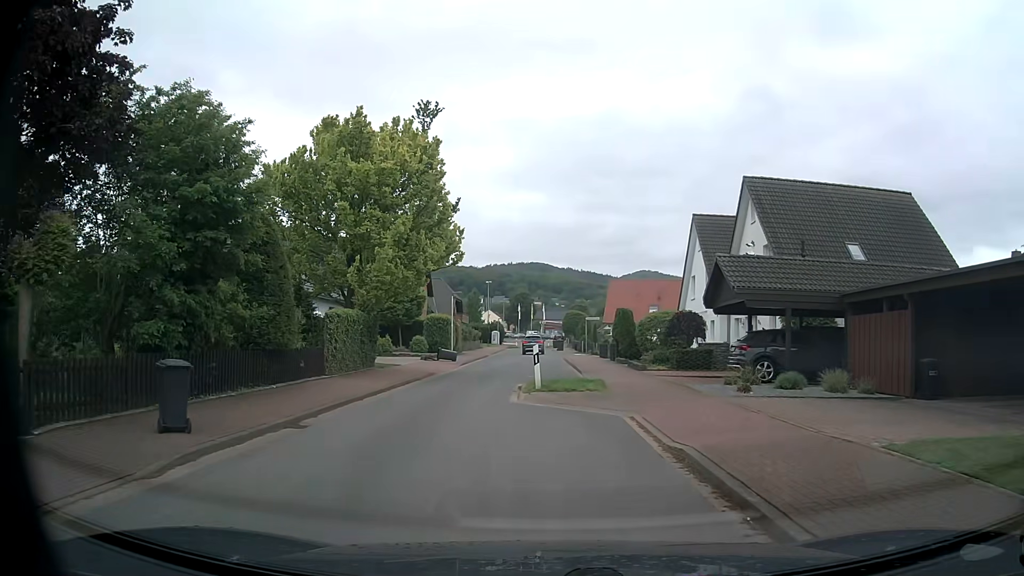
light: Day
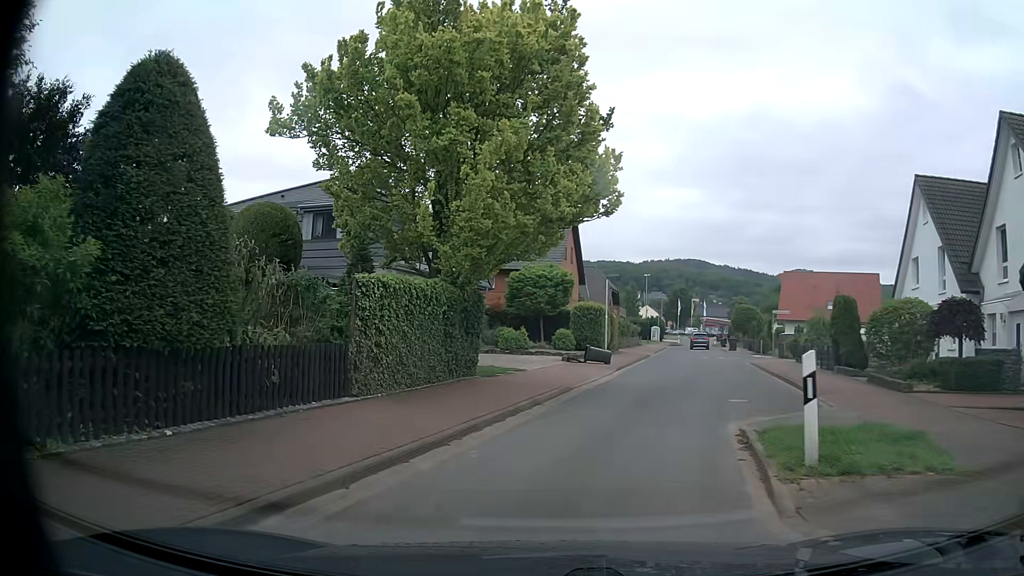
(-1.0, +9.9) m; -14°
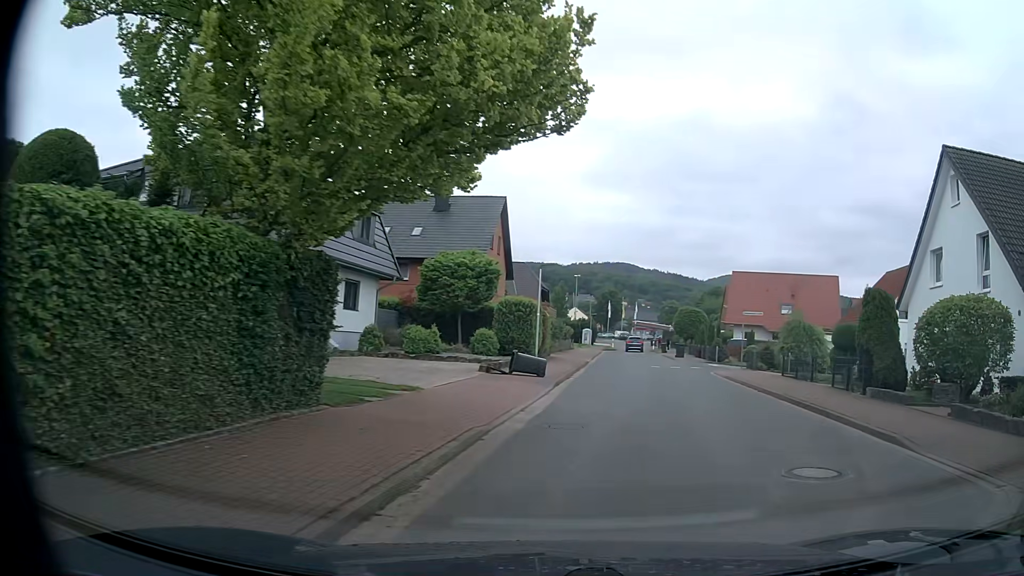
(+0.2, +7.2) m; +6°
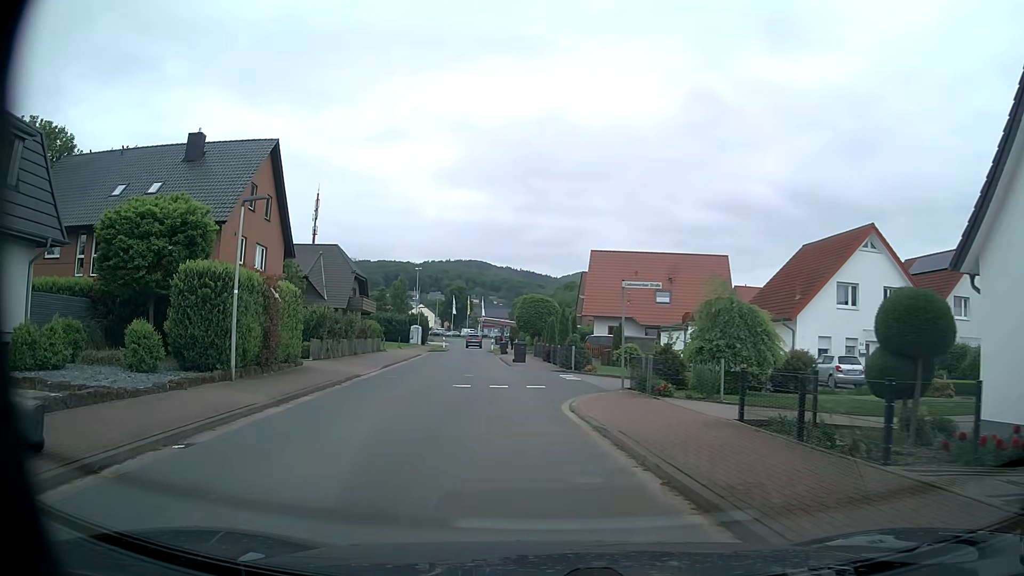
(+3.4, +14.6) m; +13°
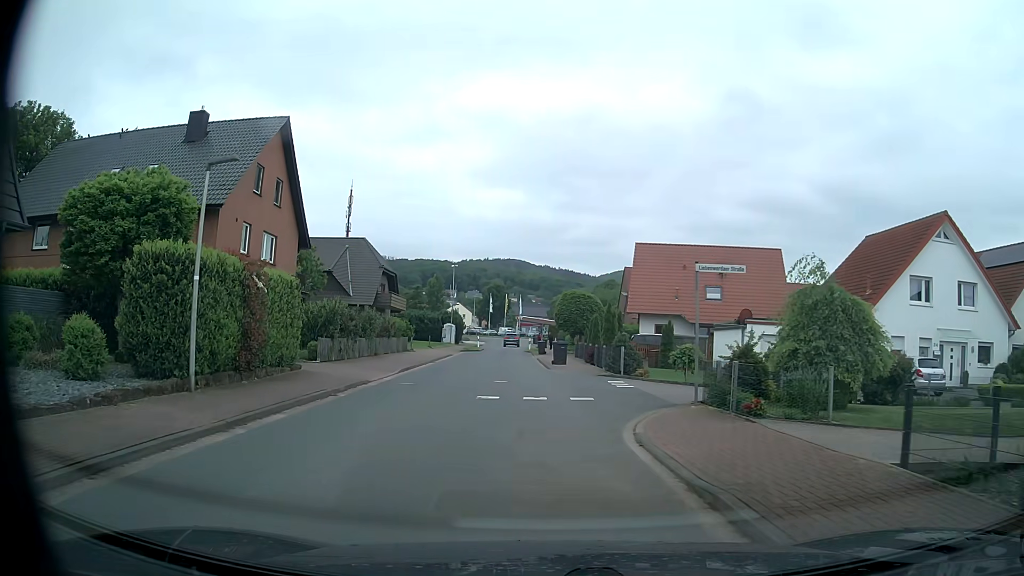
(-0.2, +3.9) m; -4°
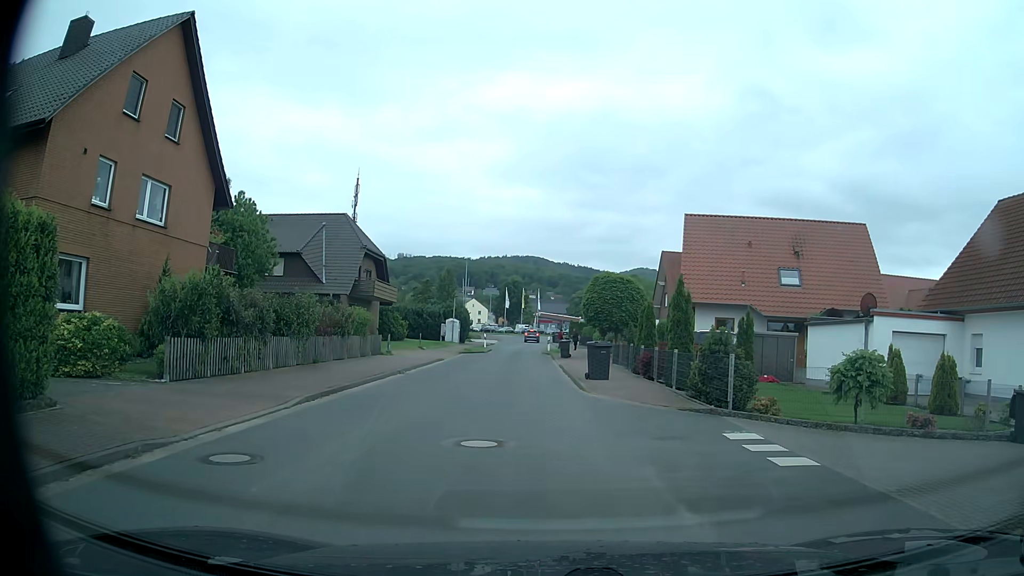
(-0.3, +11.6) m; -1°
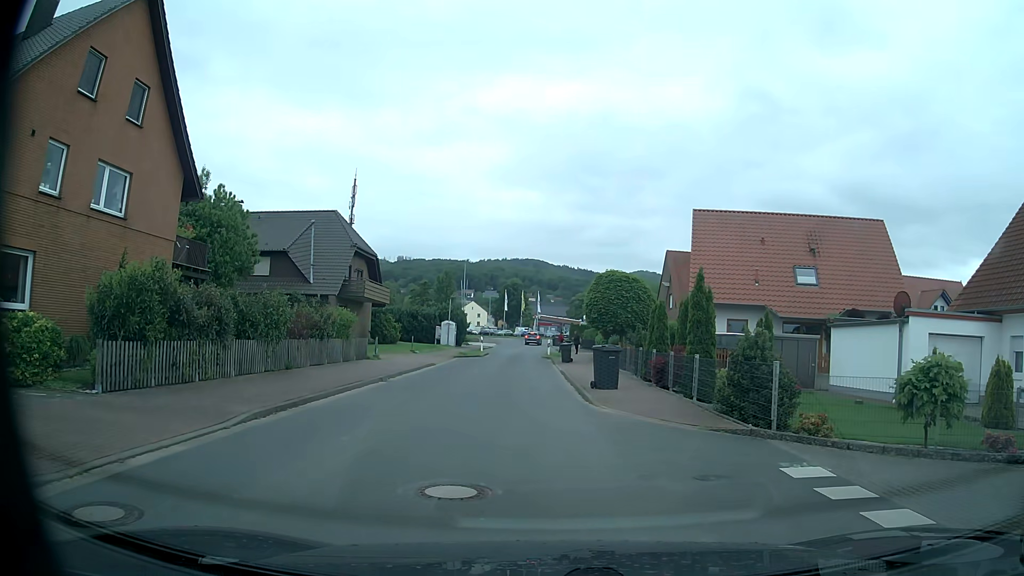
(0.0, +2.6) m; 0°
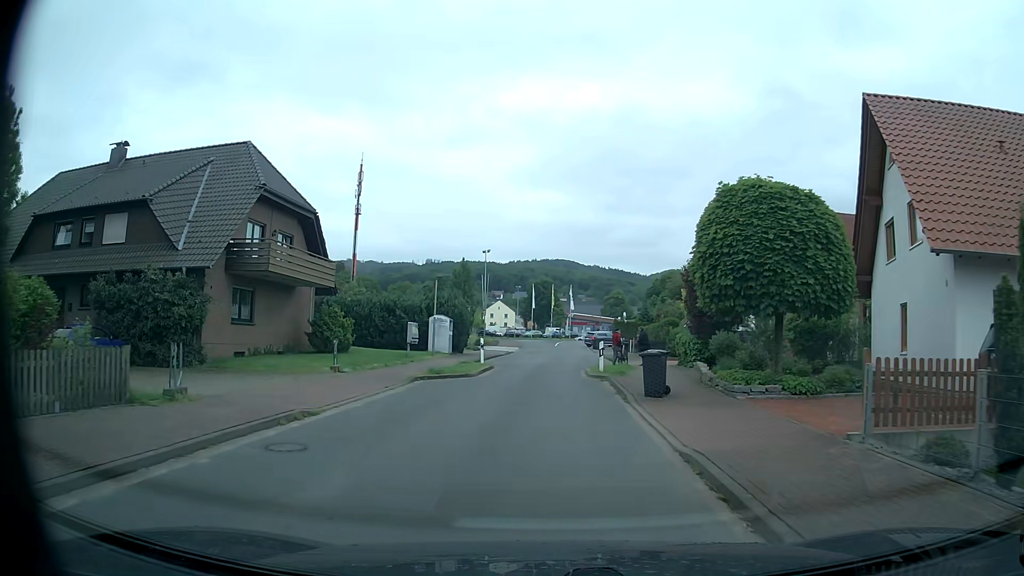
(-0.5, +20.1) m; -2°
(-1, +10) (-1, +20) (-1, +30) (0, +40) (0, +50) (+1, +60) (+2, +70) (+2, +80) (+3, +90) (+5, +100) m
